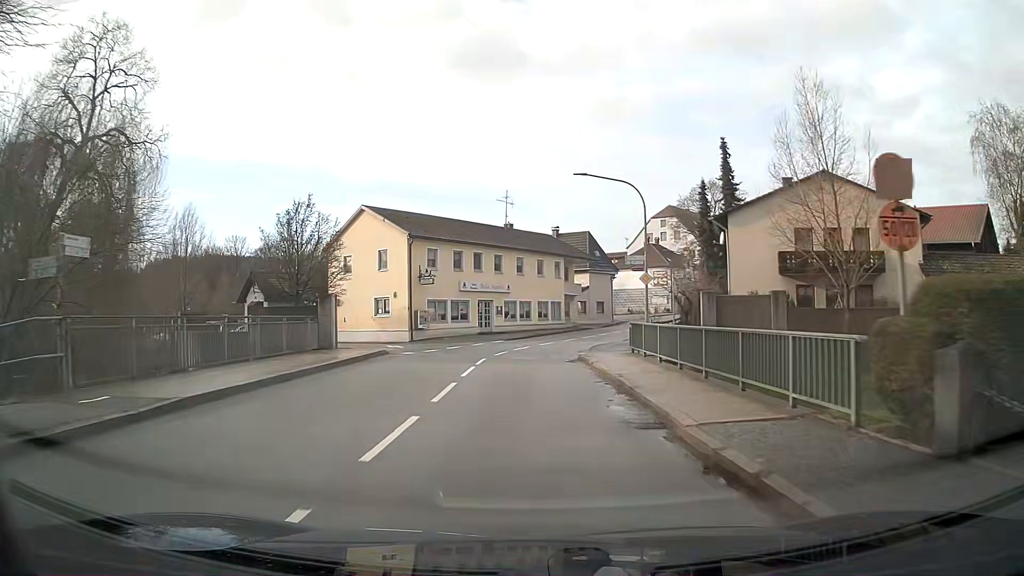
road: secondary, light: Day
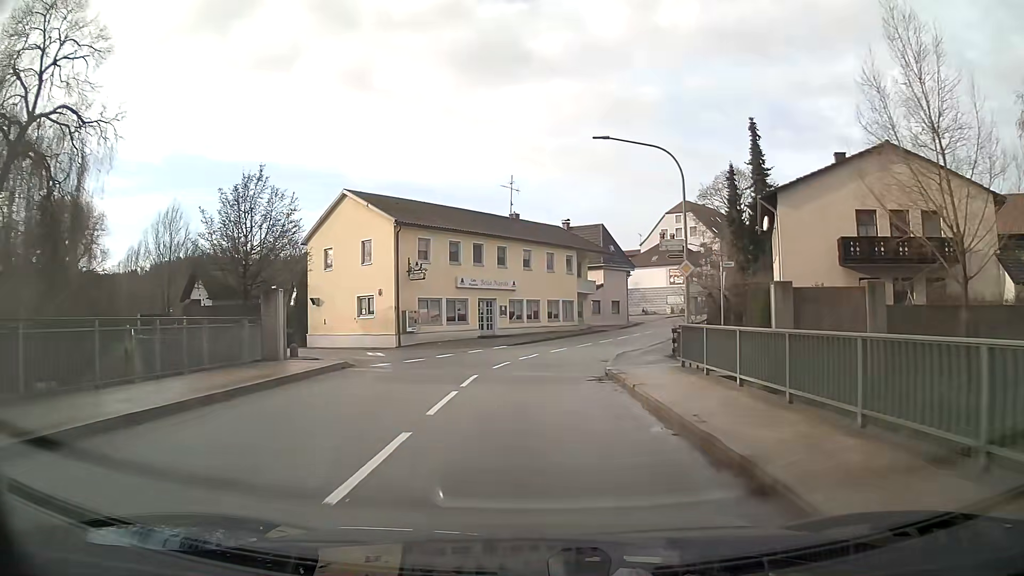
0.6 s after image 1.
(0.0, +6.0) m; -1°
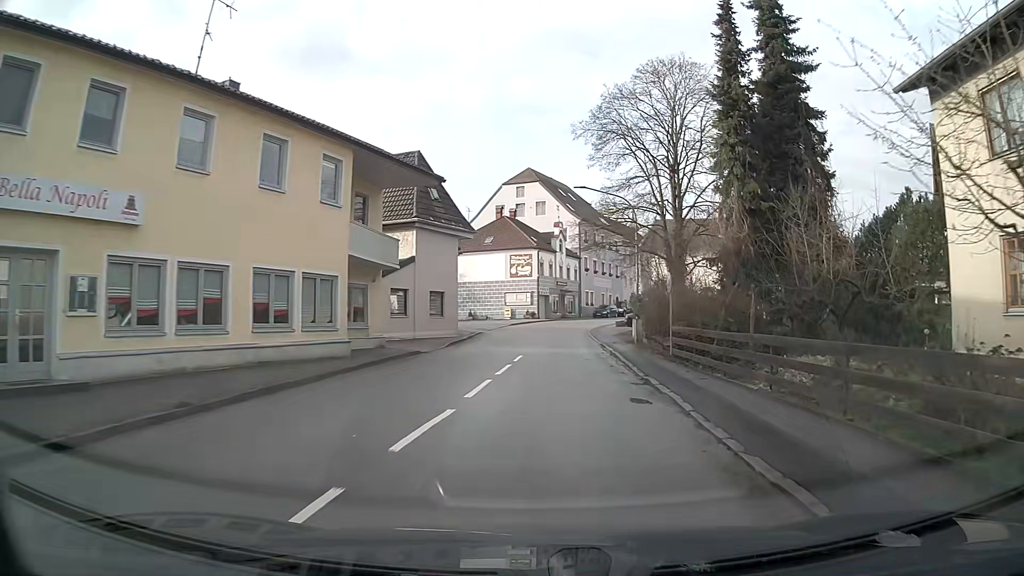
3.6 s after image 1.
(+3.2, +29.0) m; +17°
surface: asphalt
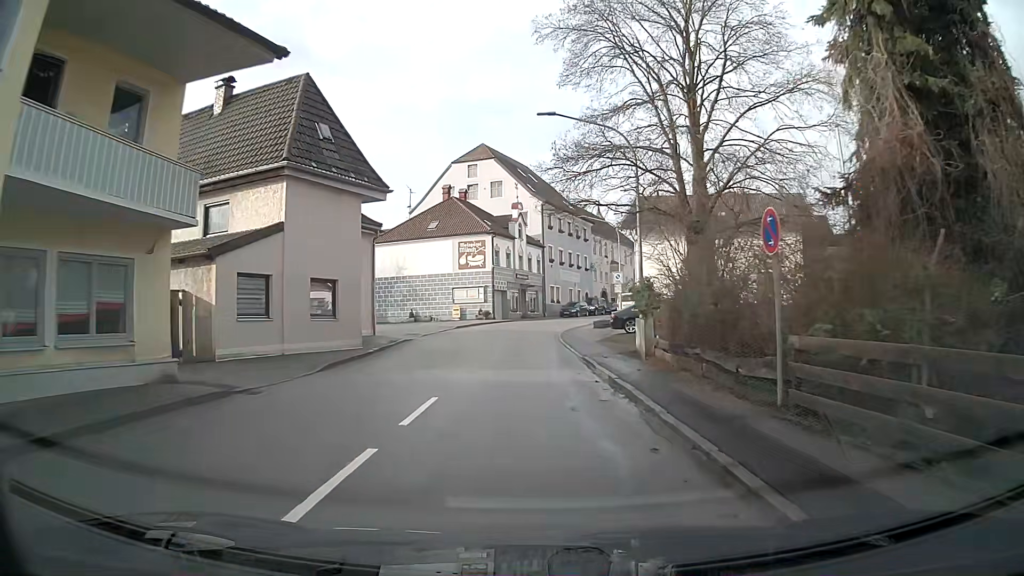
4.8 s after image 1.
(+0.3, +12.0) m; +2°
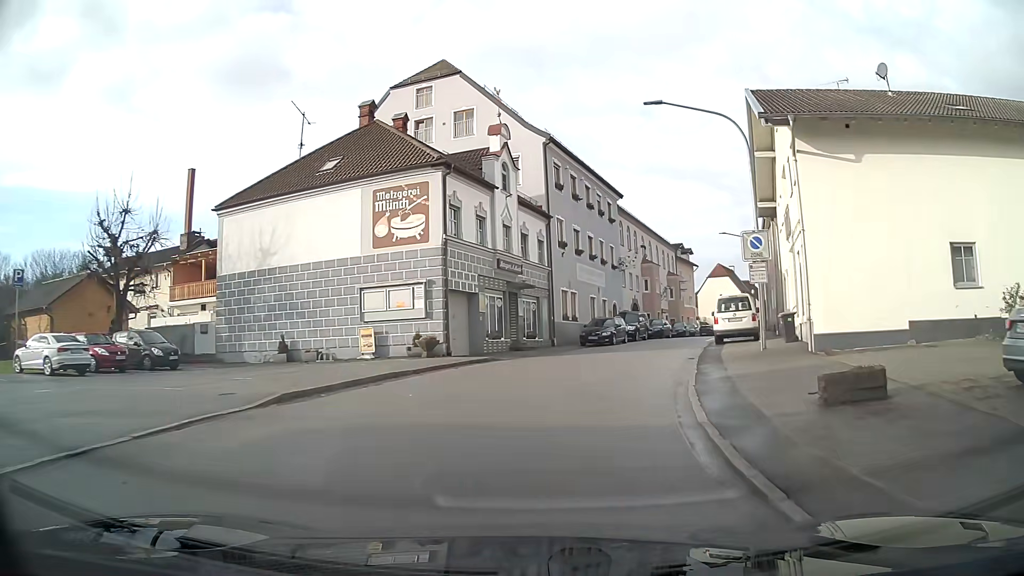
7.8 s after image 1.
(0.0, +29.4) m; +2°
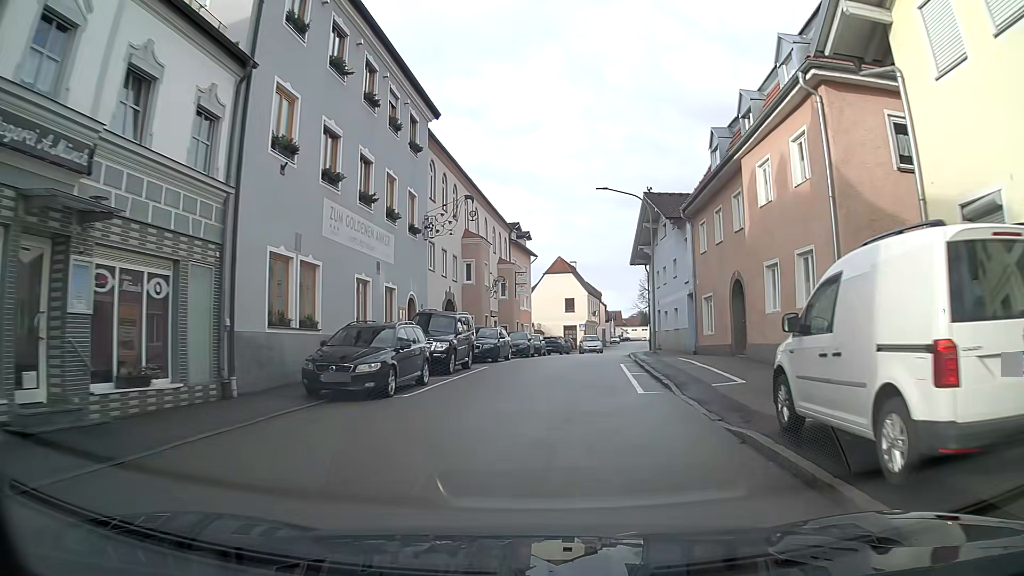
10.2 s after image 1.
(+2.9, +21.9) m; +15°
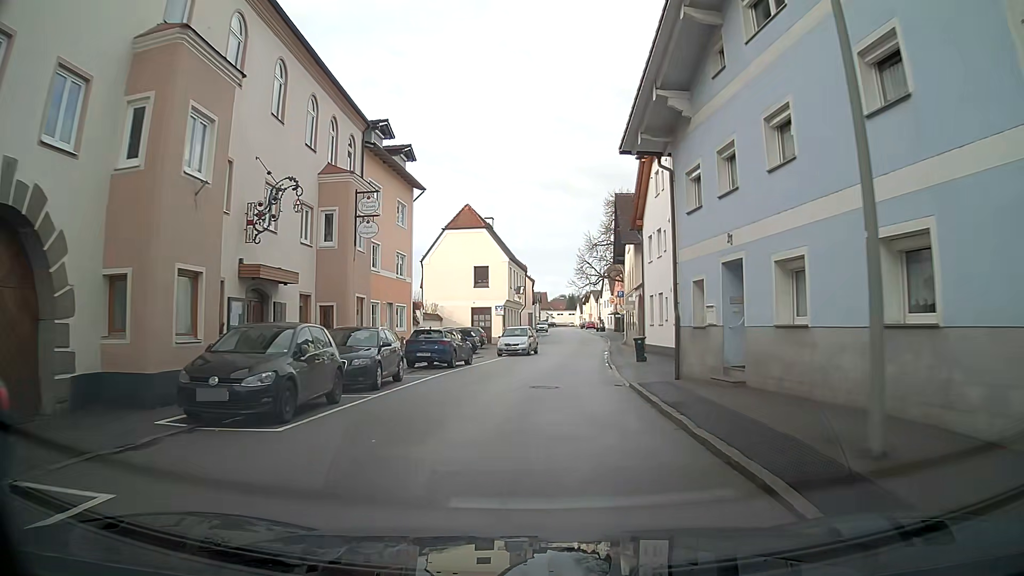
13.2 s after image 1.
(+1.9, +27.1) m; +6°
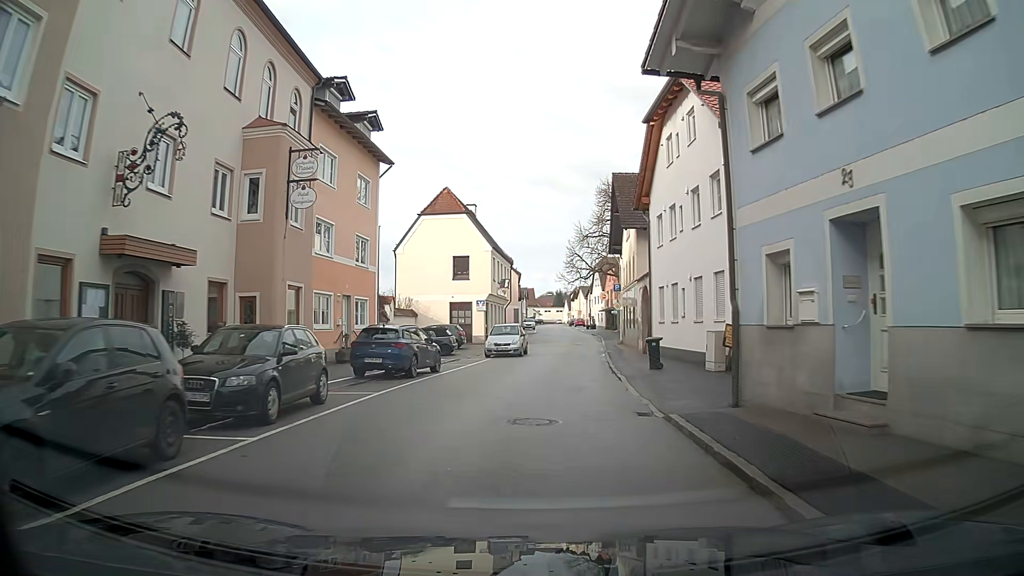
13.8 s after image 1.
(0.0, +5.7) m; +1°
(0, +10) (+1, +20) (+2, +30) (+3, +40) (+4, +50) (+5, +60) (+6, +70) (+6, +80) (+6, +90) (+6, +100) m
